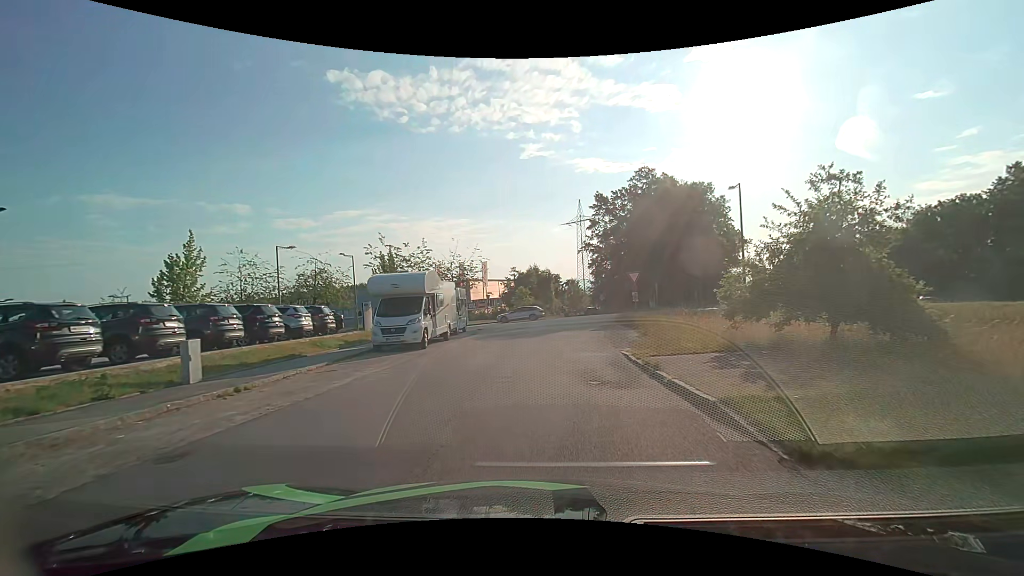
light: Day
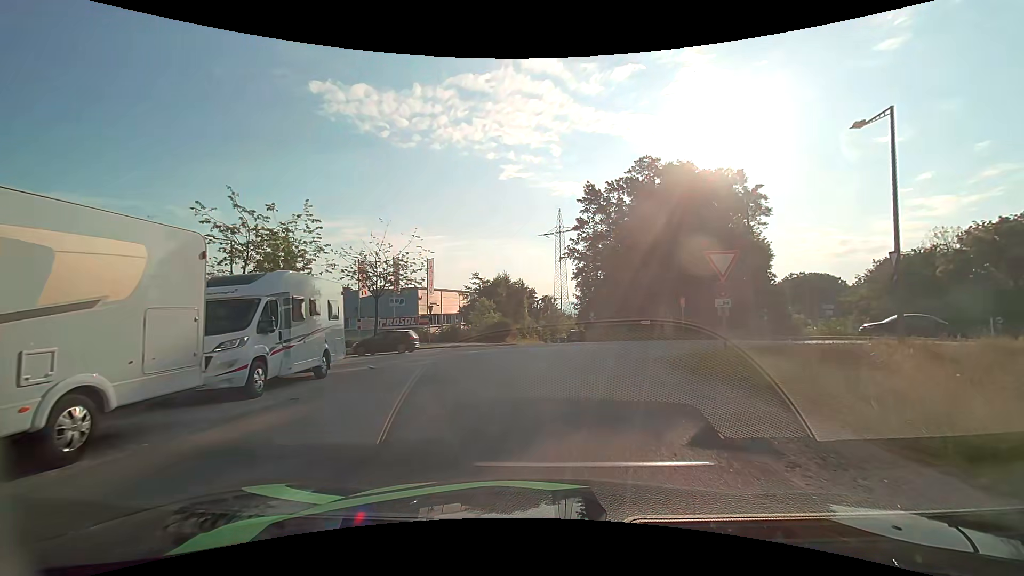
(+0.1, +17.8) m; +2°
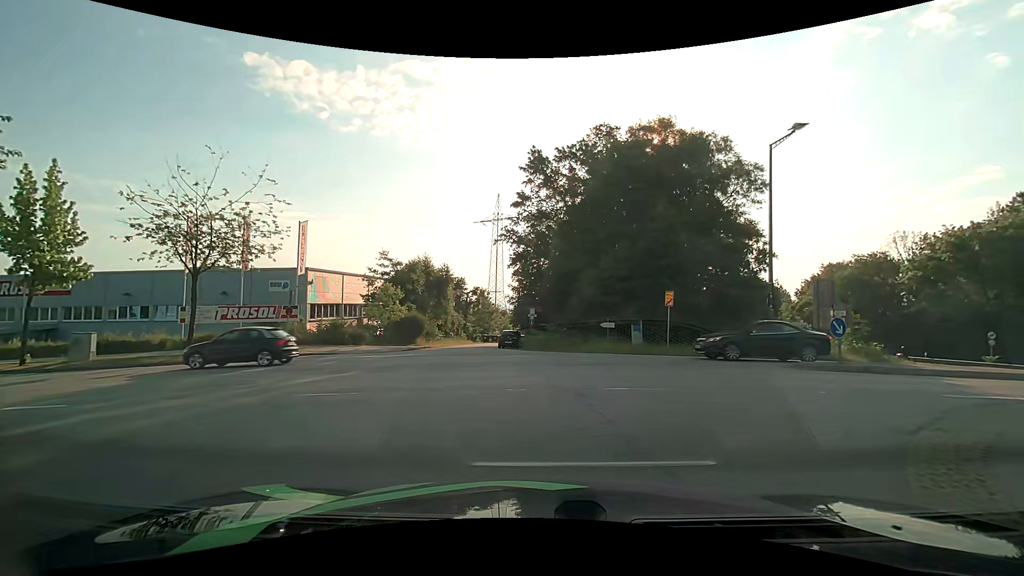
(+0.7, +11.9) m; +9°
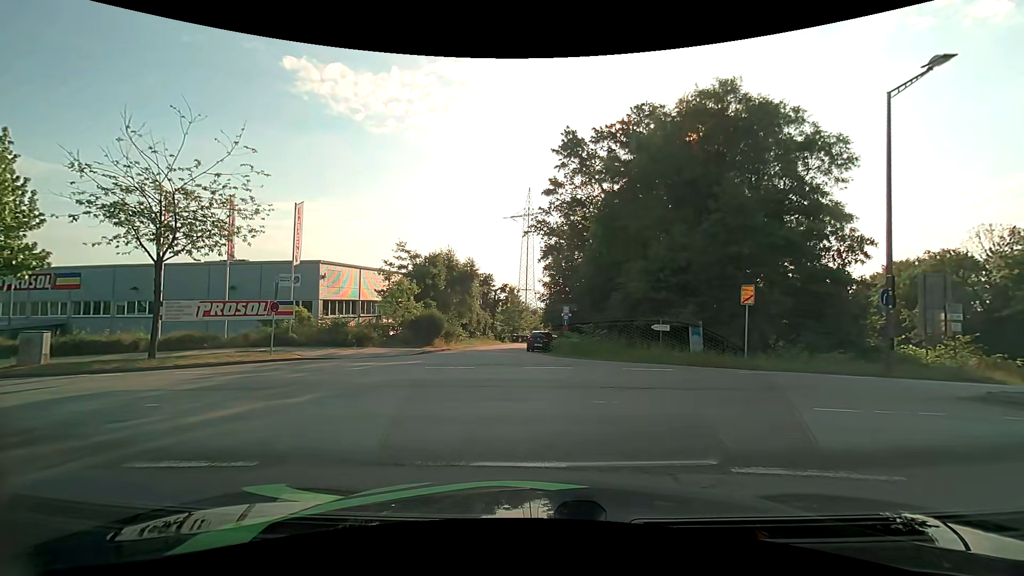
(-0.2, +4.5) m; -4°
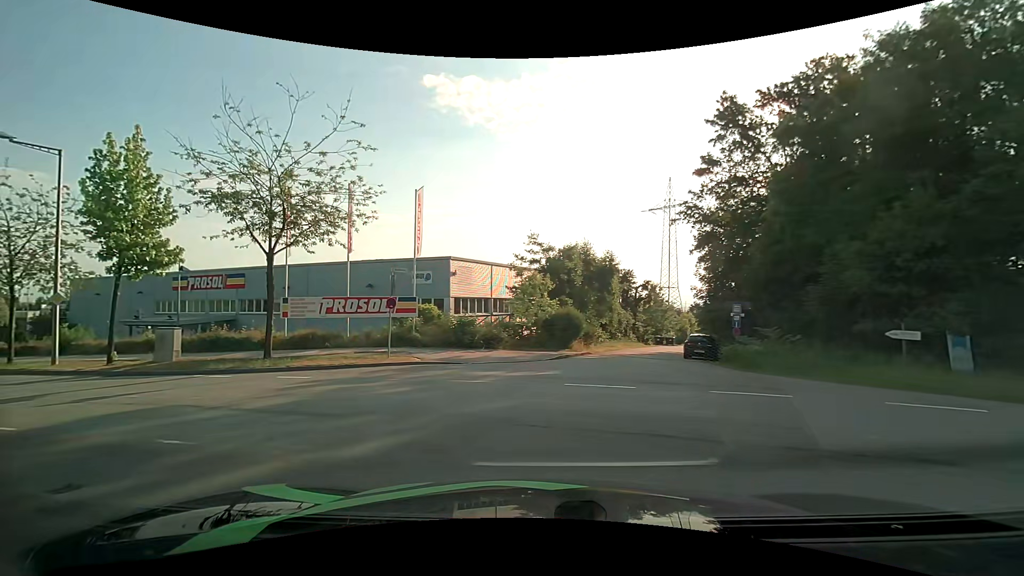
(-0.6, +4.4) m; -16°
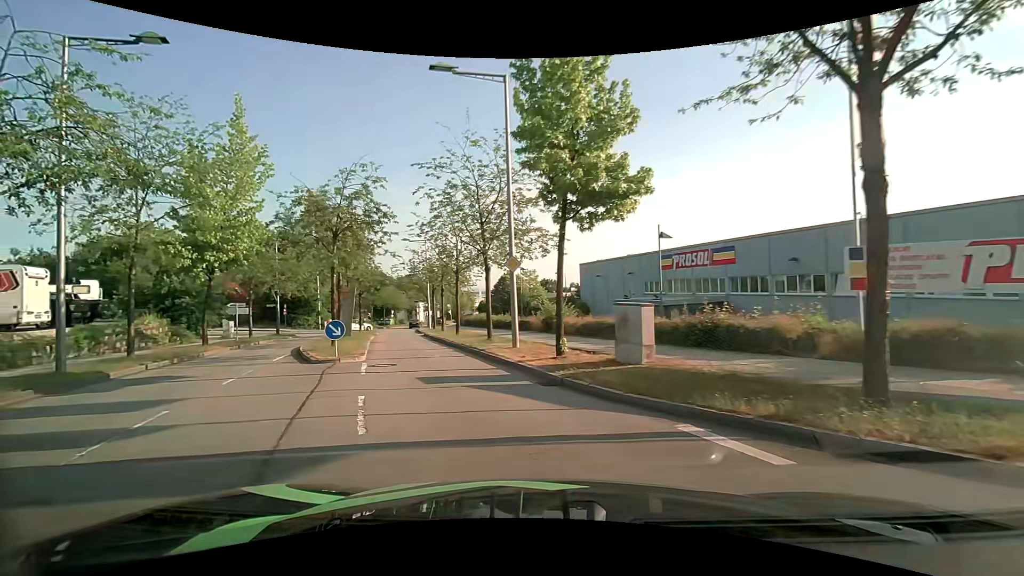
(-5.5, +10.9) m; -52°
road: residential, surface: asphalt
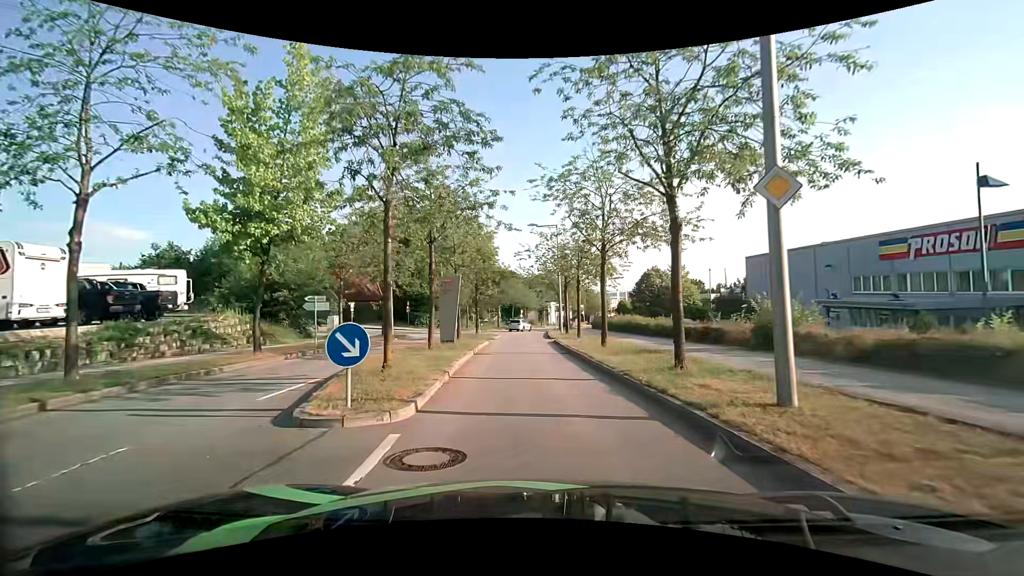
(-1.5, +9.4) m; -14°
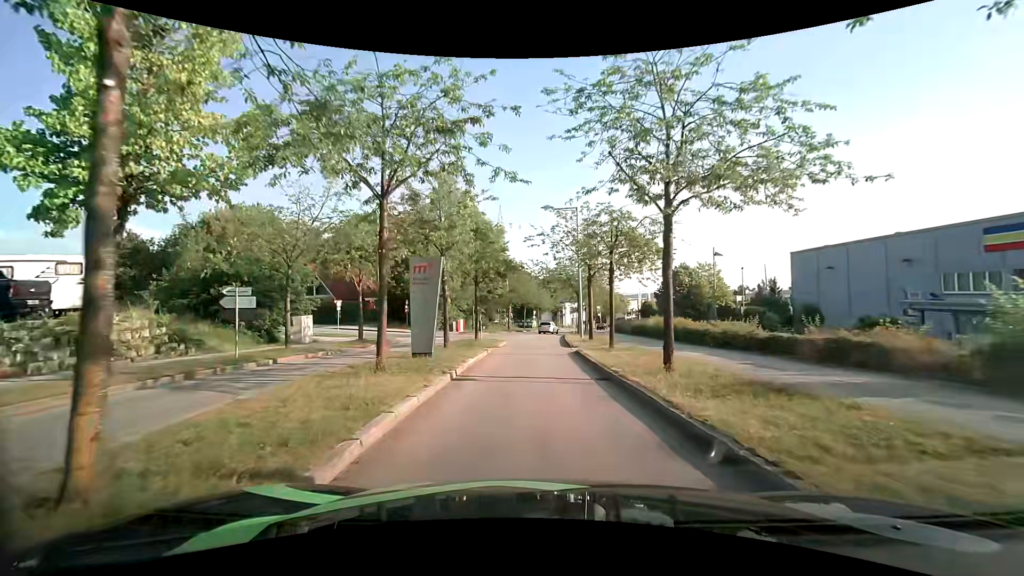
(-0.1, +7.2) m; 0°
